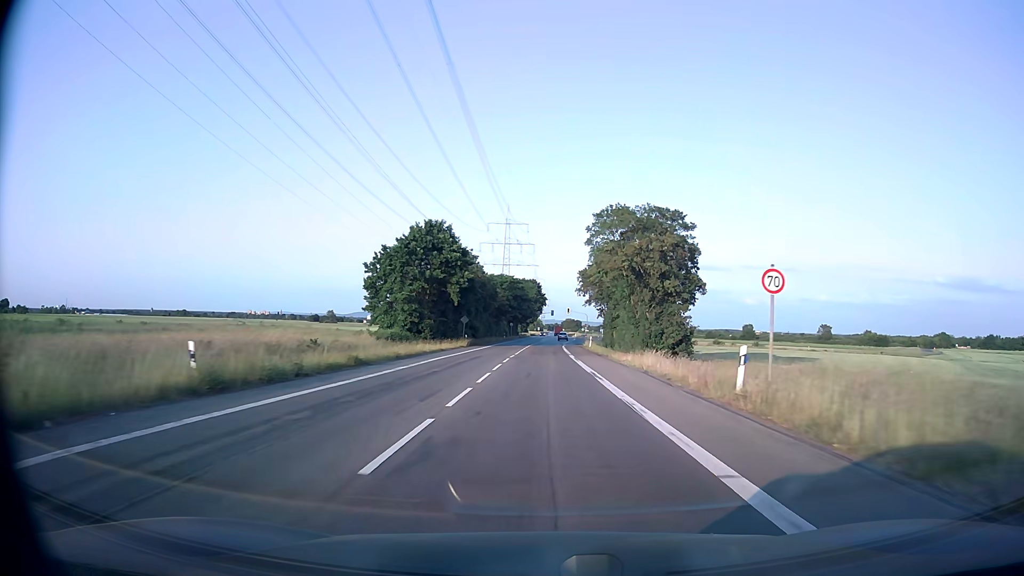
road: secondary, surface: asphalt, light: Day
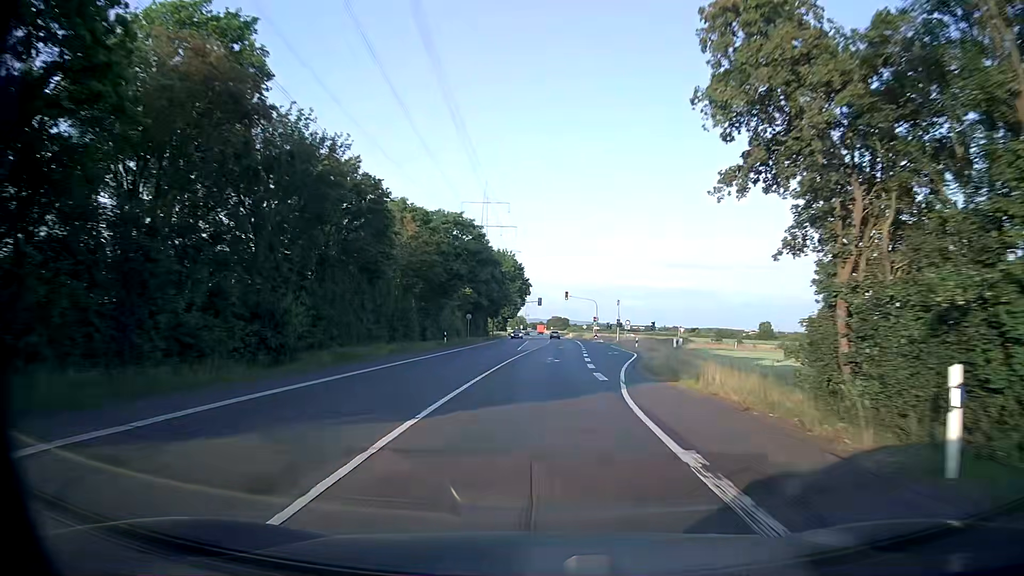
(+0.3, +58.4) m; +1°
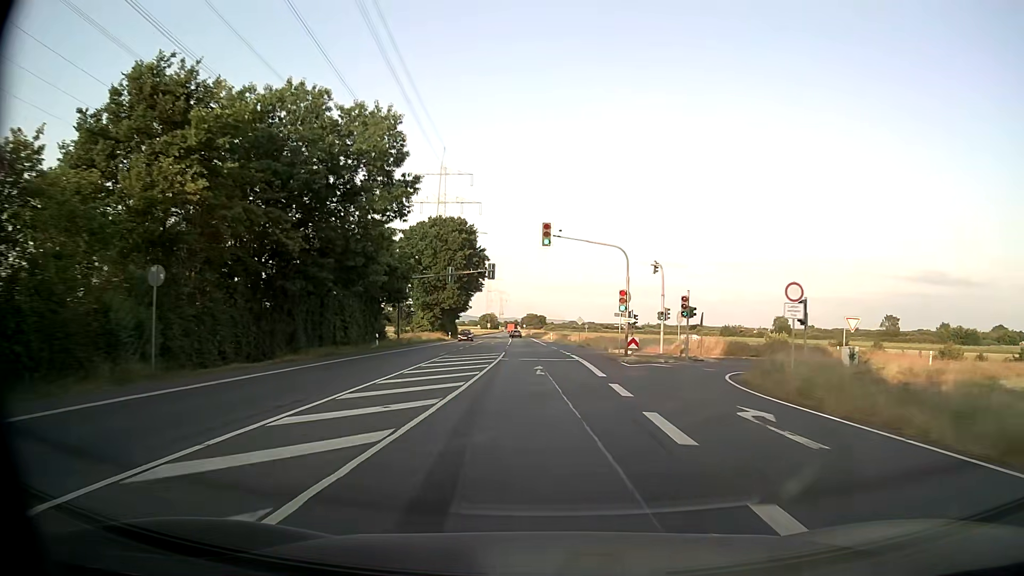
(+1.6, +58.7) m; +2°
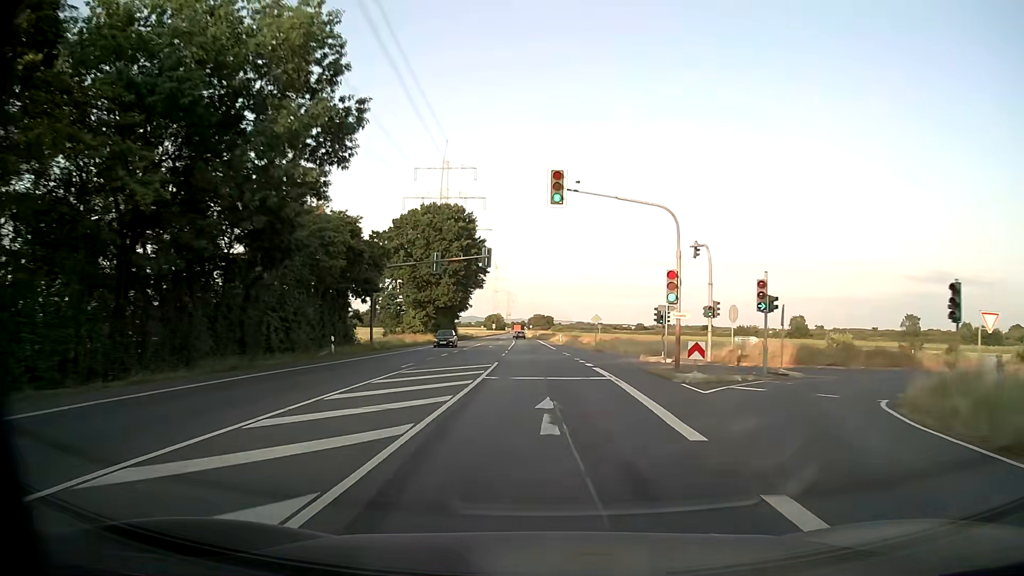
(-0.1, +11.7) m; -1°
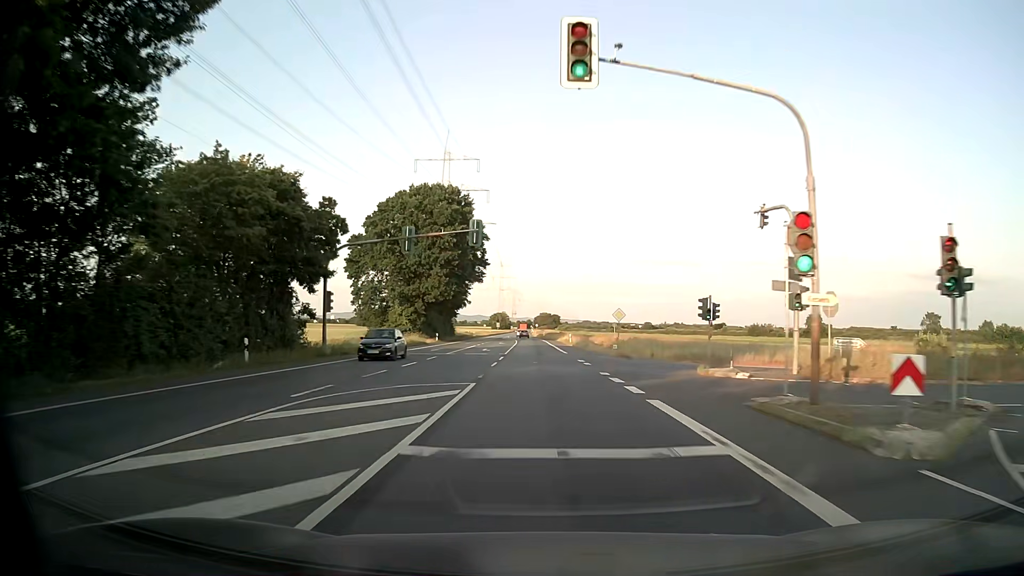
(0.0, +11.7) m; -1°
(0, +10) (0, +20) (0, +30) (0, +40) (0, +50) (-1, +60) (-1, +70) (-1, +80) (-2, +90) (-2, +100) m
